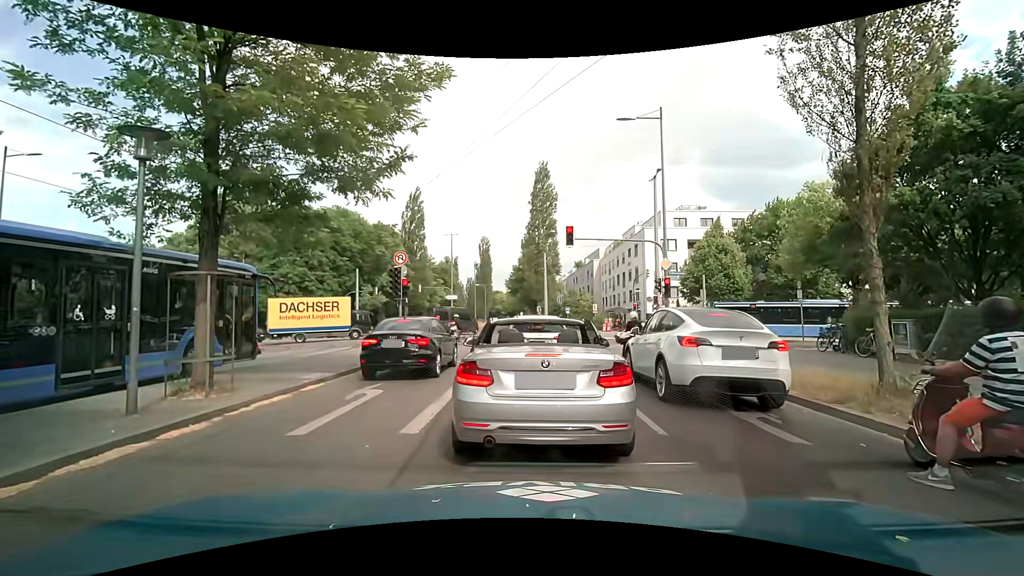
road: secondary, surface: asphalt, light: Day
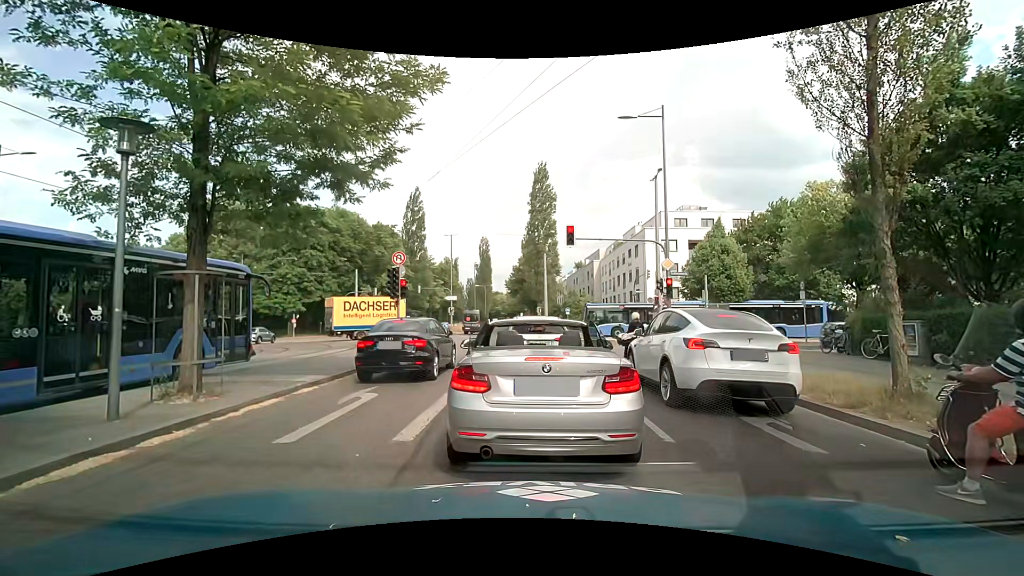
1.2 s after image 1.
(0.0, +0.3) m; 0°
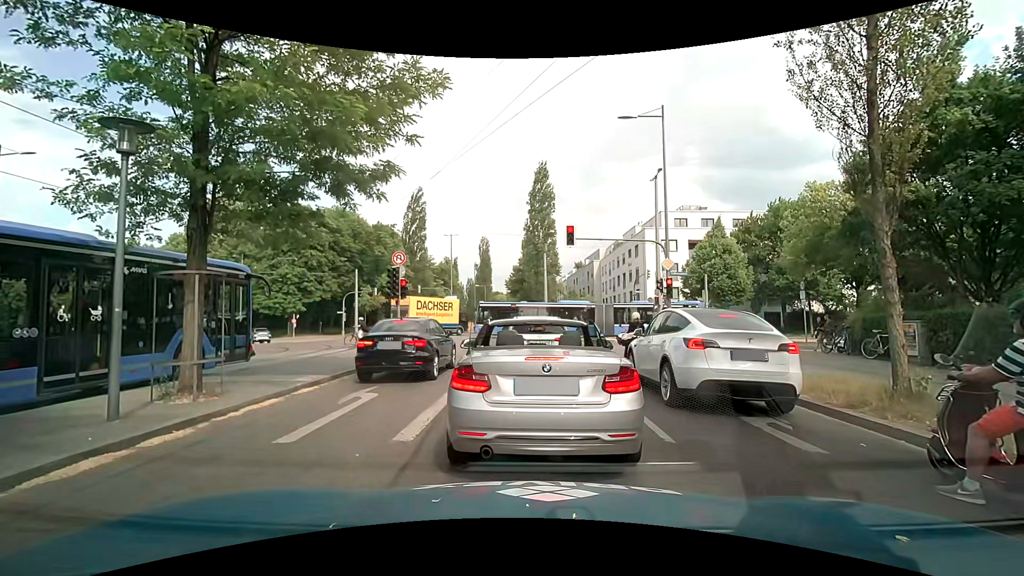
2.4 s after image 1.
(0.0, 0.0) m; 0°
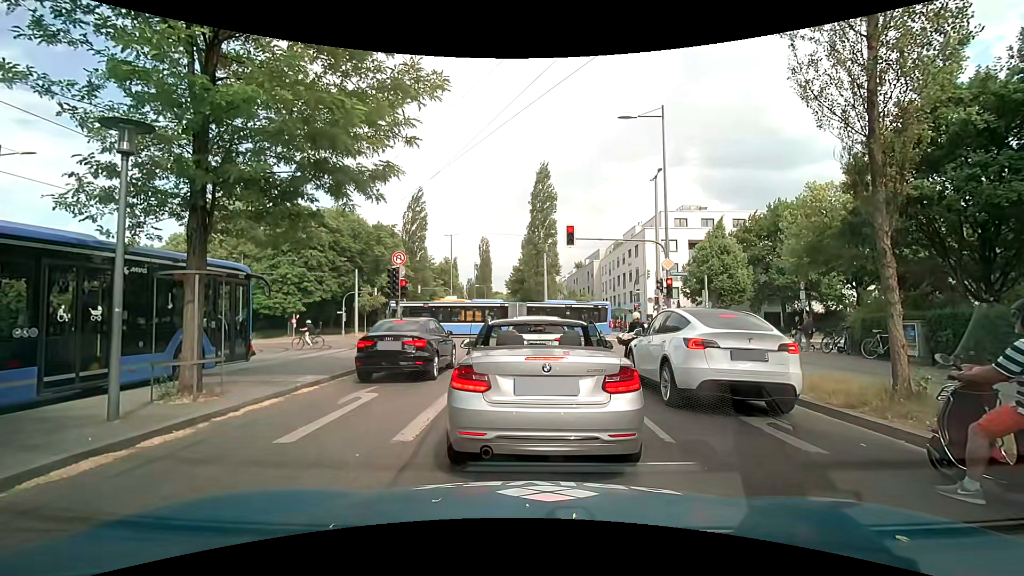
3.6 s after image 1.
(0.0, 0.0) m; 0°
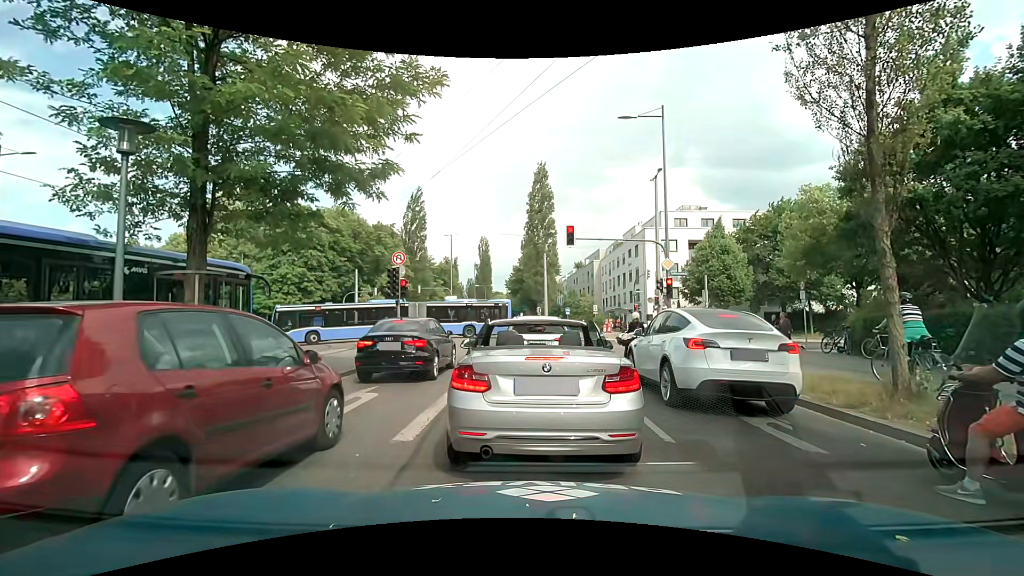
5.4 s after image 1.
(0.0, 0.0) m; 0°
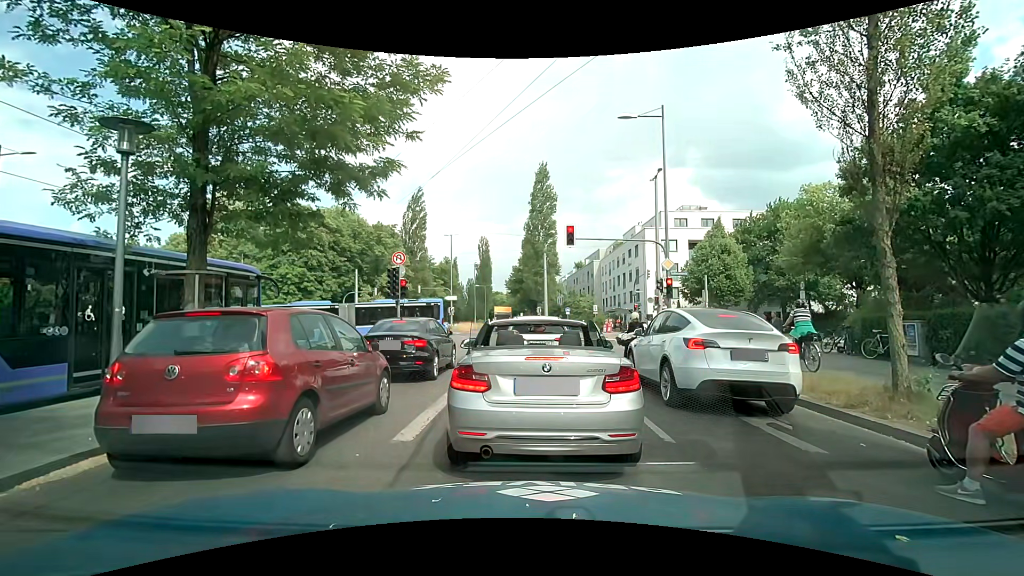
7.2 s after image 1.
(0.0, 0.0) m; 0°
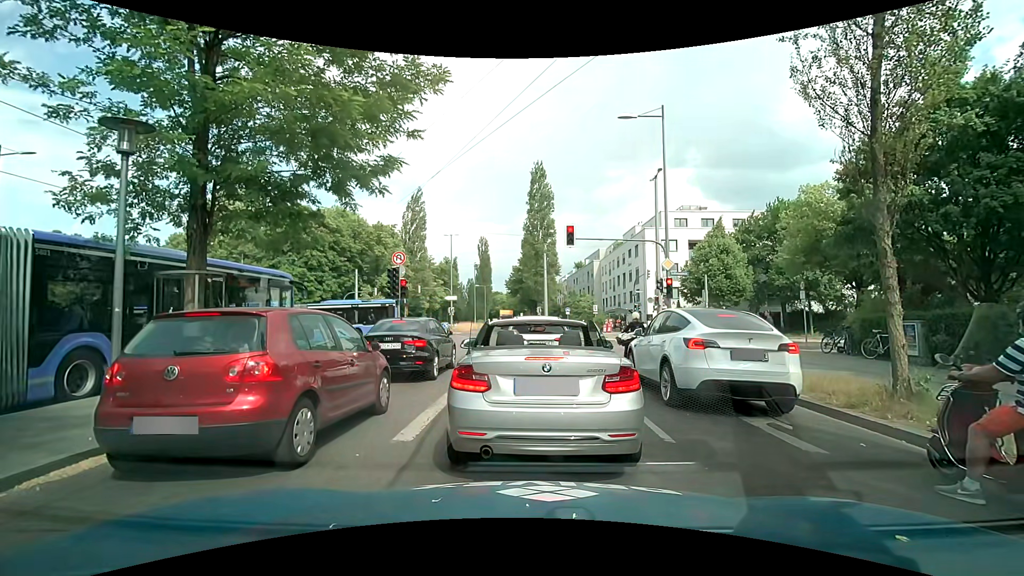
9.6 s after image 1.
(0.0, 0.0) m; 0°
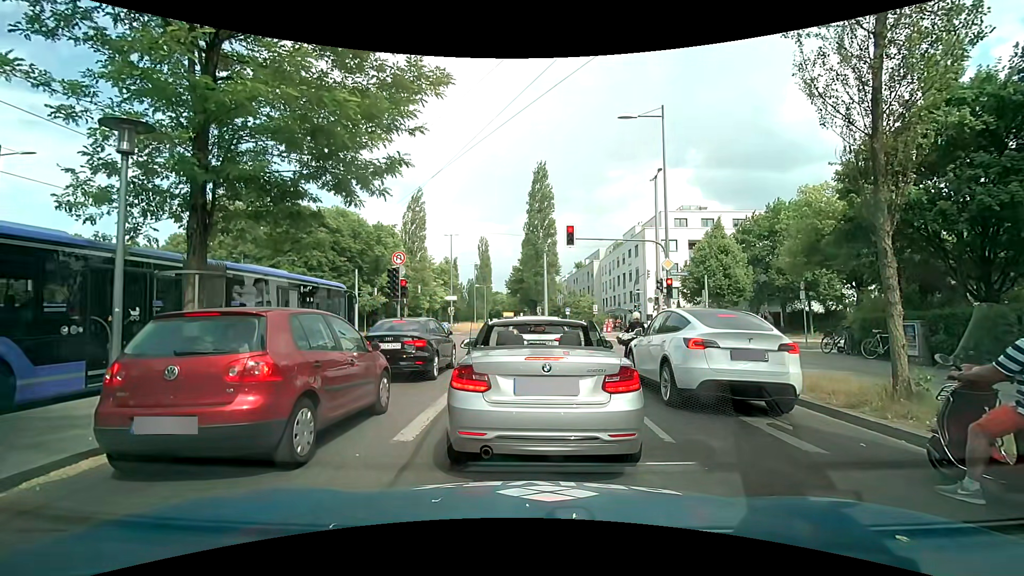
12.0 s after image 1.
(0.0, 0.0) m; 0°
